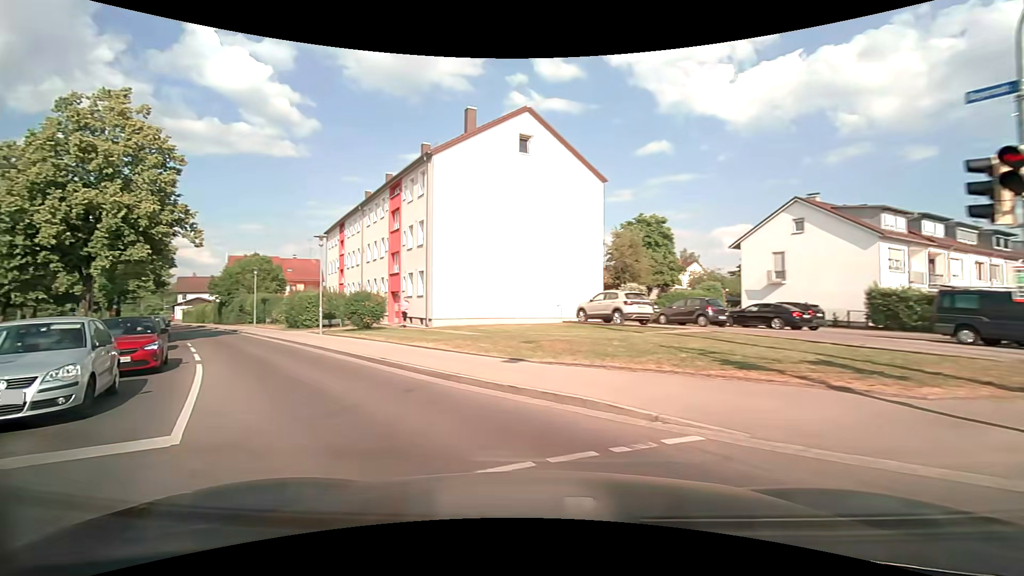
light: Day
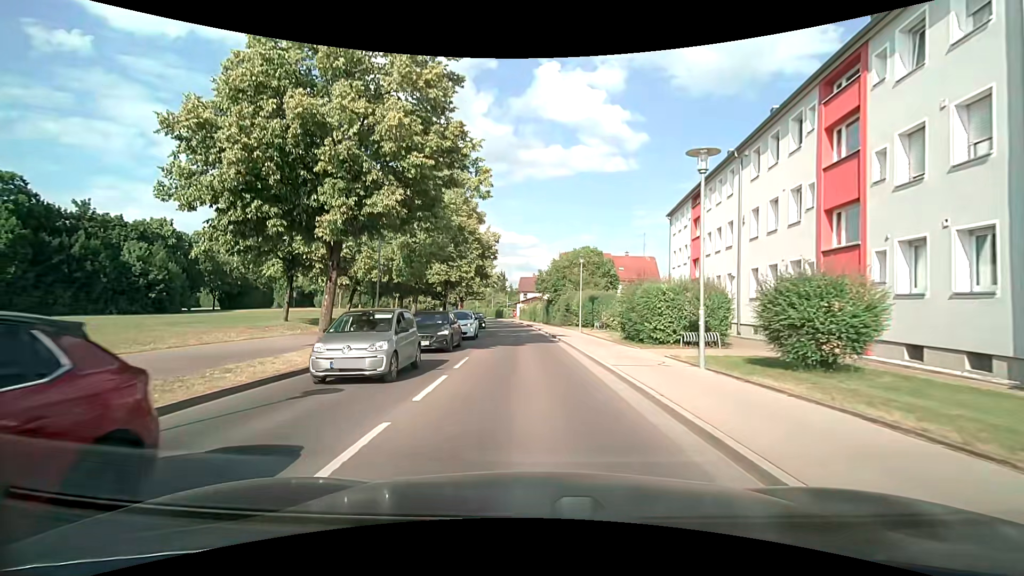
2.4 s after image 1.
(-6.5, +13.9) m; -37°
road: tertiary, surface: asphalt
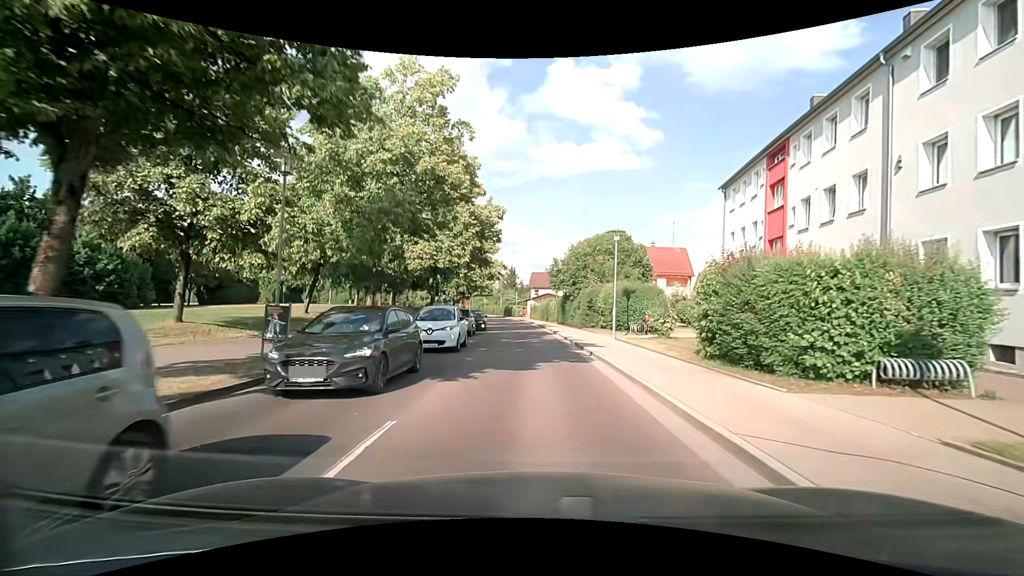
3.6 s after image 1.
(-0.2, +9.4) m; -1°
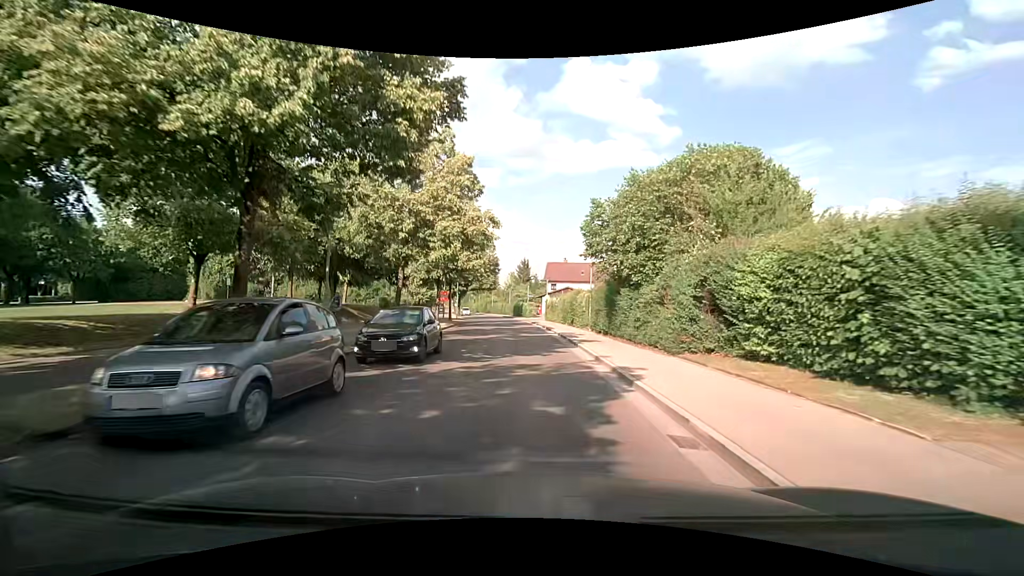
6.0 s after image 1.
(-0.1, +21.4) m; -2°
